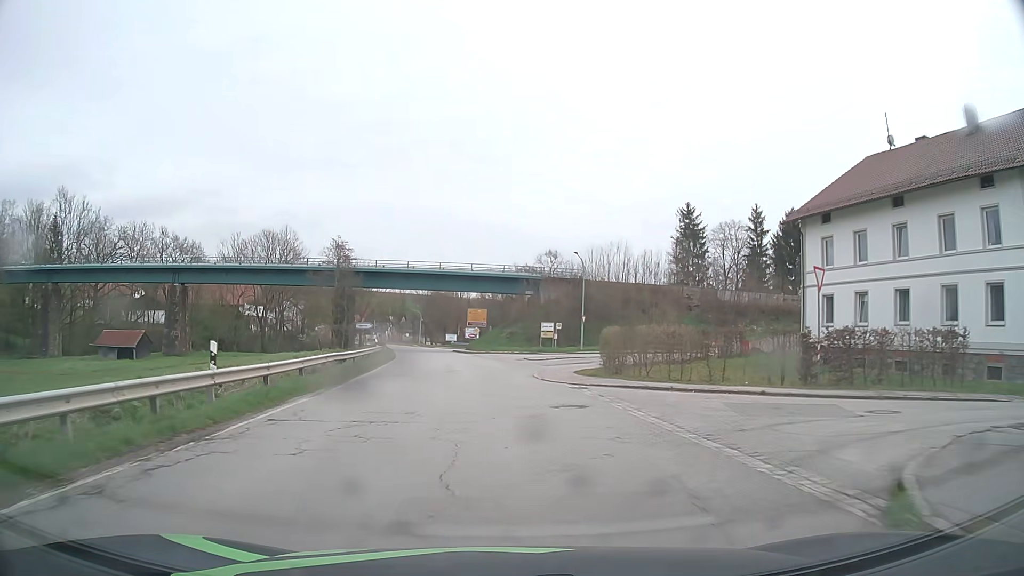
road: secondary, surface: asphalt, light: Day
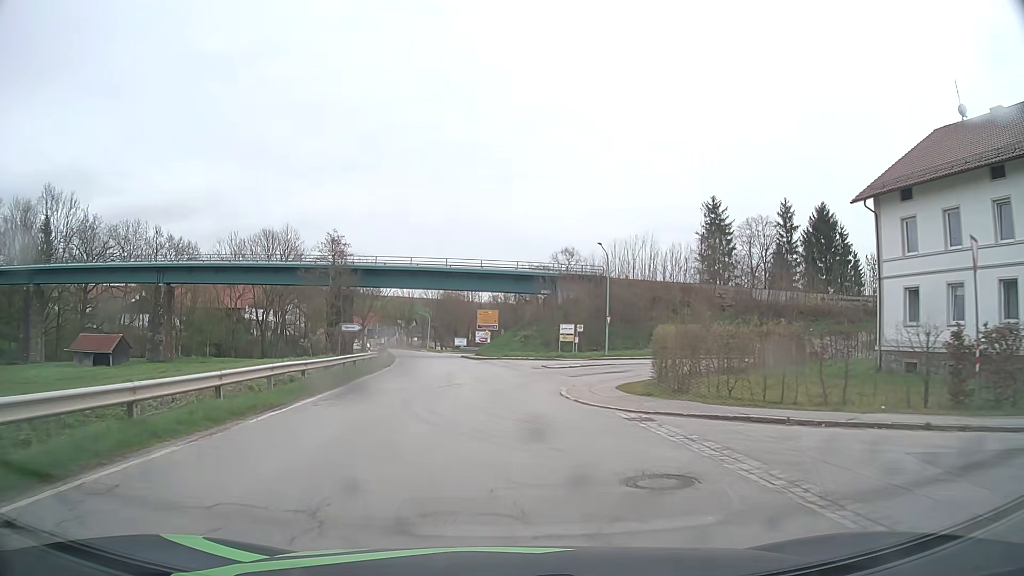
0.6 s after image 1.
(-0.1, +7.2) m; -2°
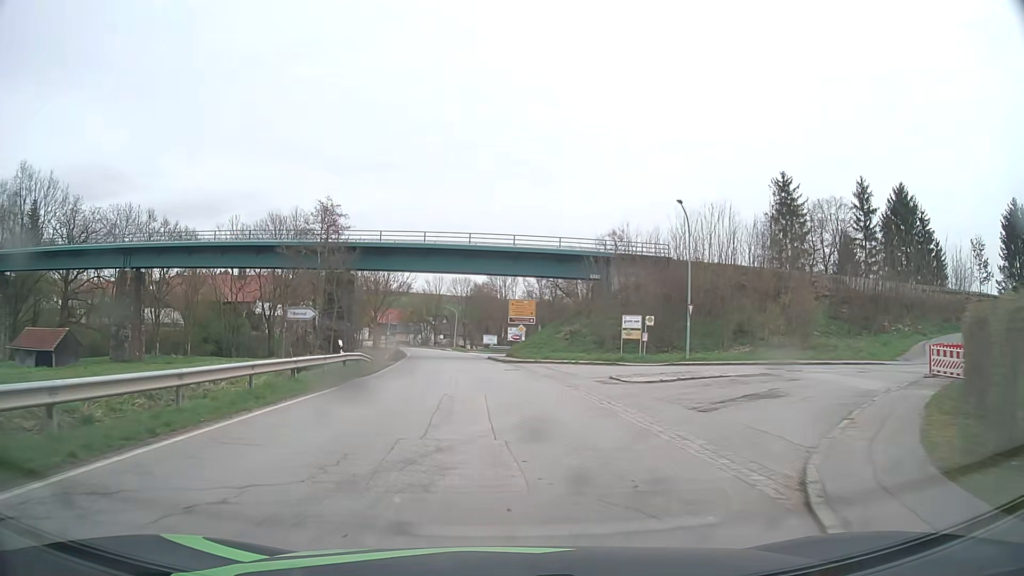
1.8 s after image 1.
(-0.2, +14.5) m; -3°
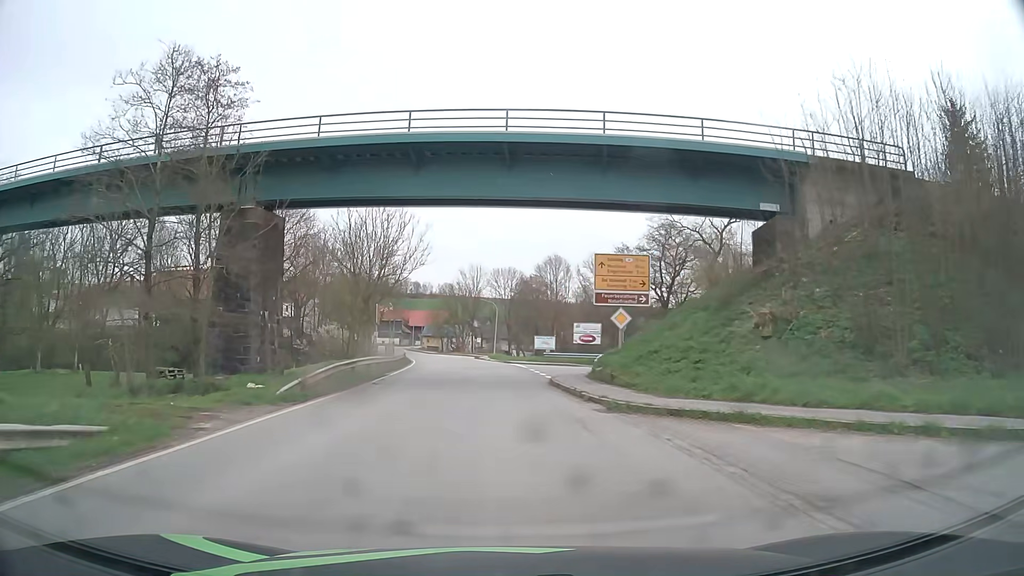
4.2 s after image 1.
(-1.2, +29.4) m; -4°
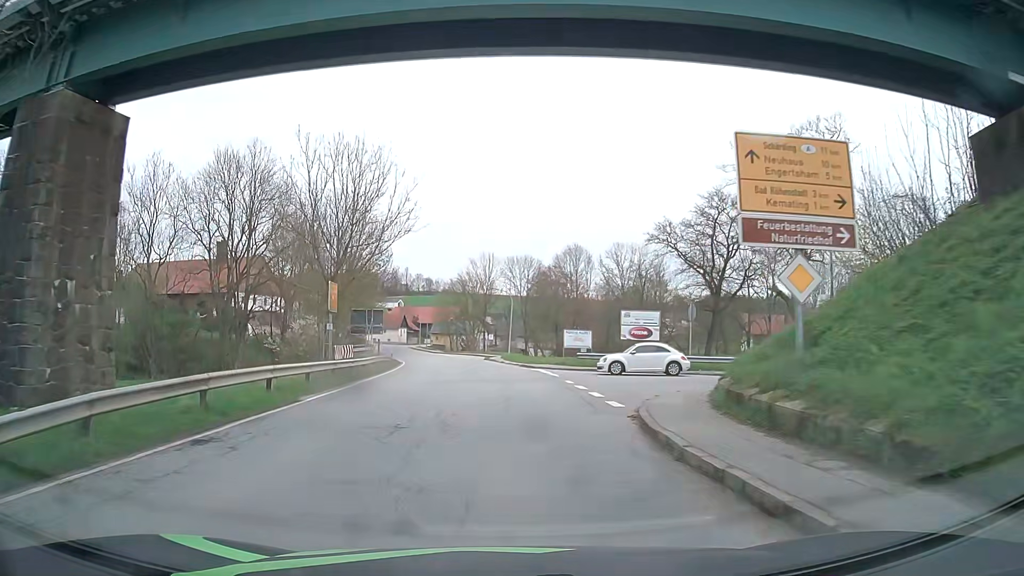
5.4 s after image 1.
(-0.1, +14.8) m; -1°
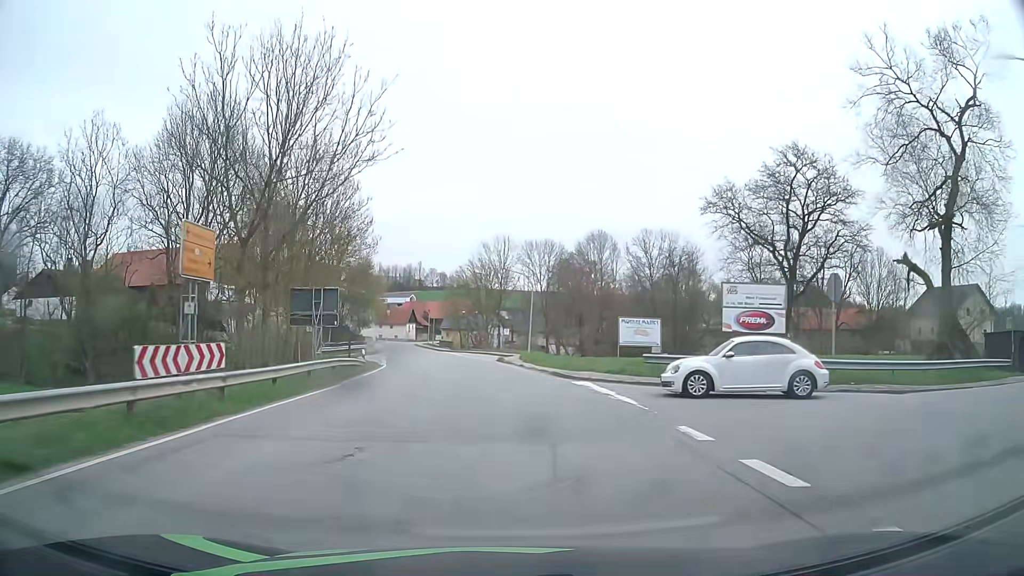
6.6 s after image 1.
(0.0, +14.6) m; -1°
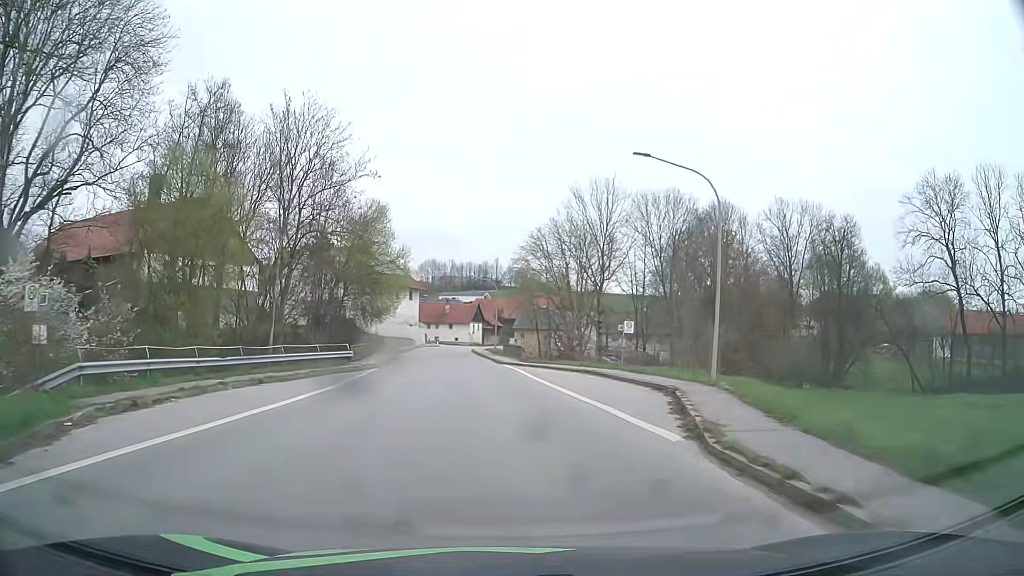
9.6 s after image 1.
(-1.7, +36.8) m; -6°
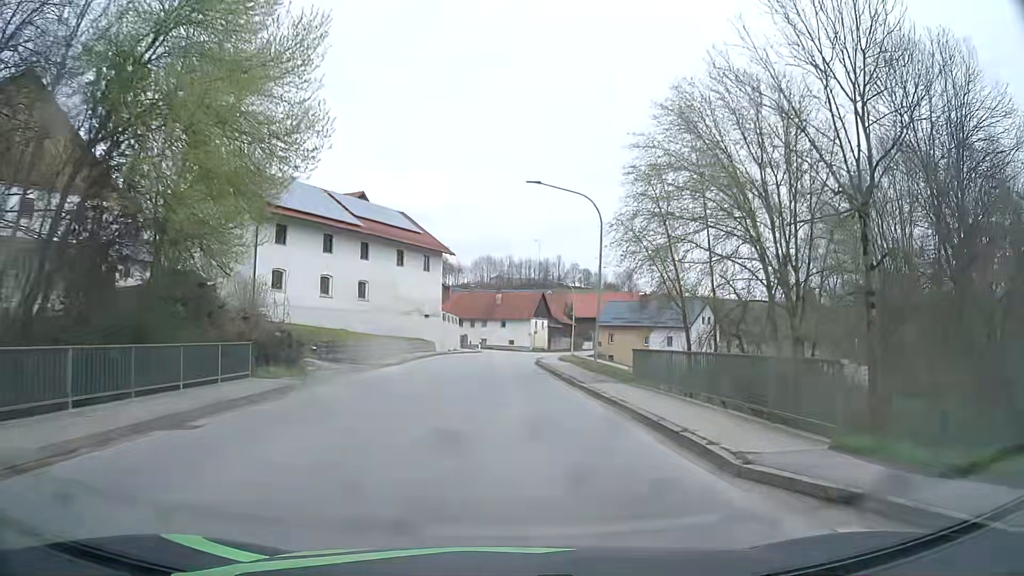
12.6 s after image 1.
(-2.1, +38.7) m; -5°
(0, +10) (0, +20) (0, +30) (0, +40) (0, +50) (+1, +60) (+3, +70) (+6, +79) (+9, +89) (+12, +98) m
